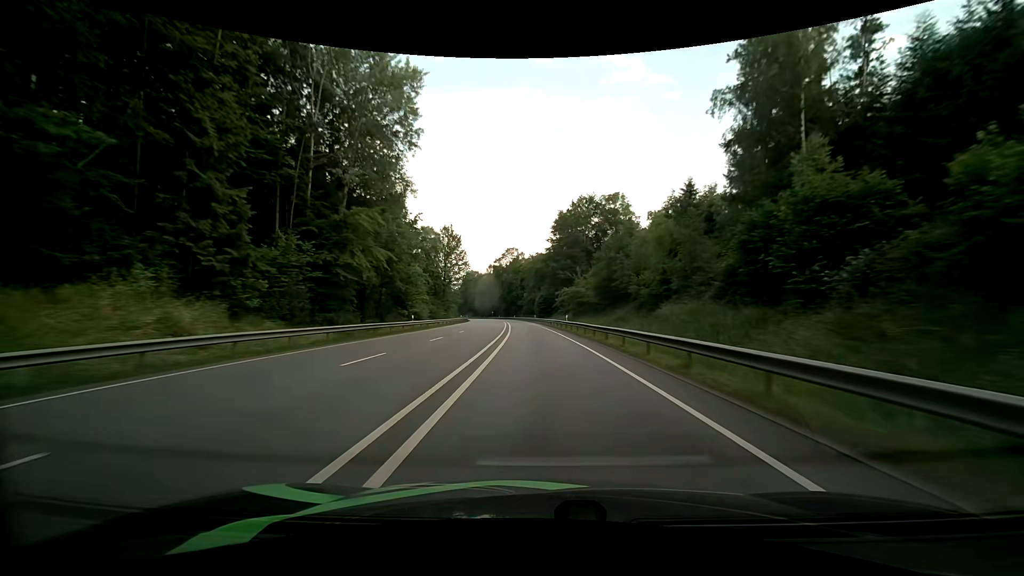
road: primary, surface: asphalt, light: Day
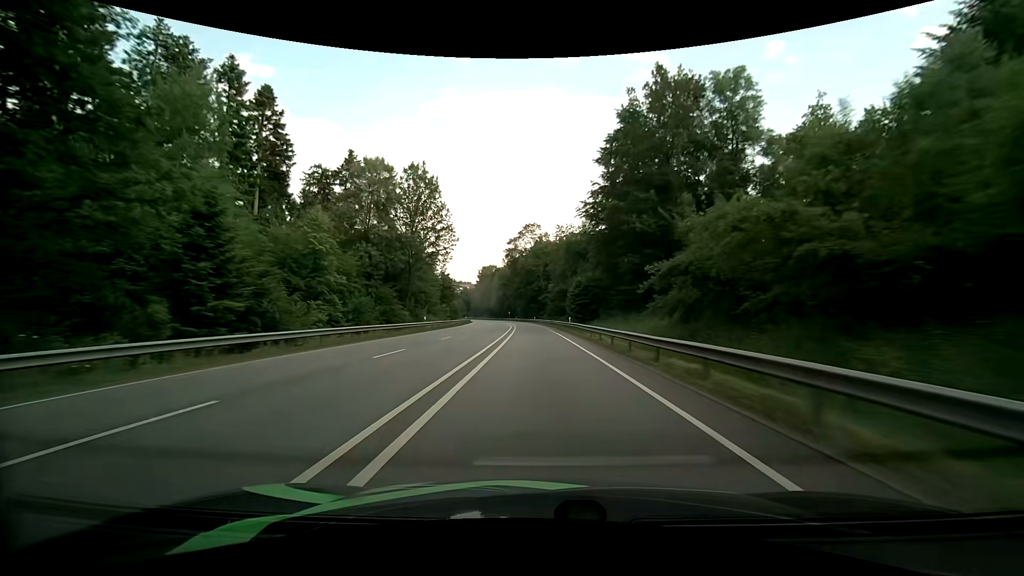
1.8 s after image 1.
(-1.0, +45.5) m; -3°
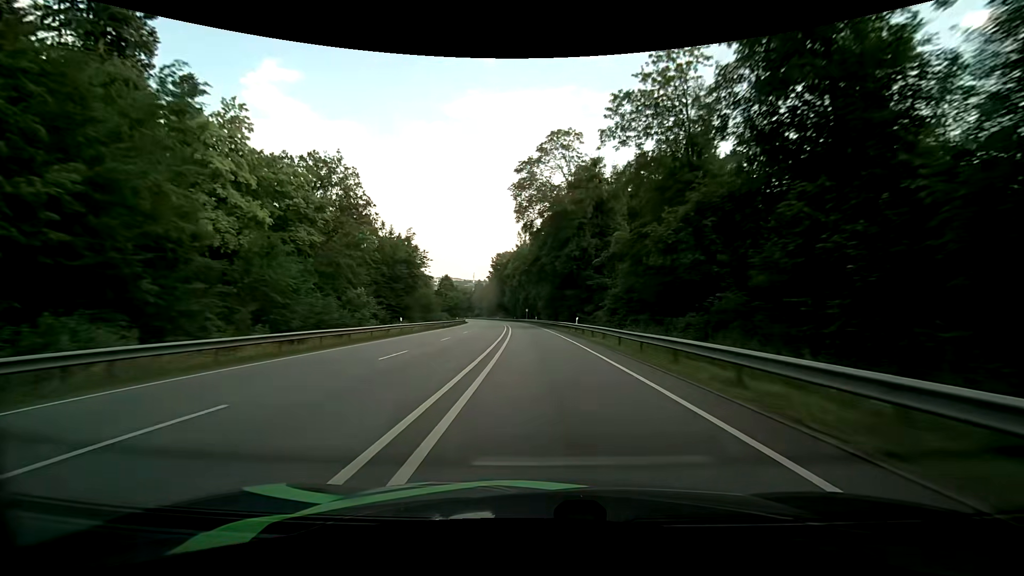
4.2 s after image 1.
(-1.6, +61.0) m; -3°
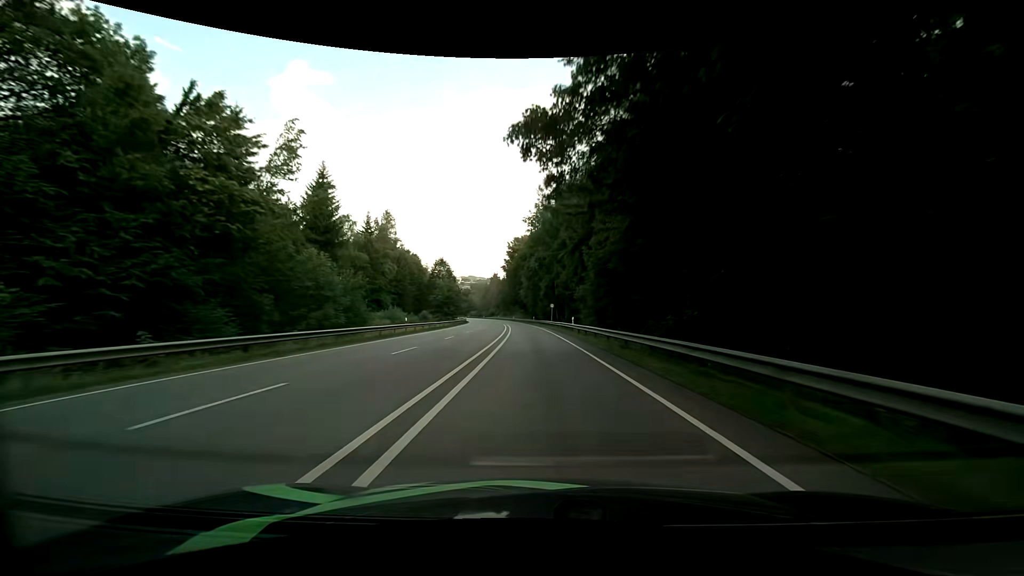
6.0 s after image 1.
(-1.2, +46.3) m; -3°
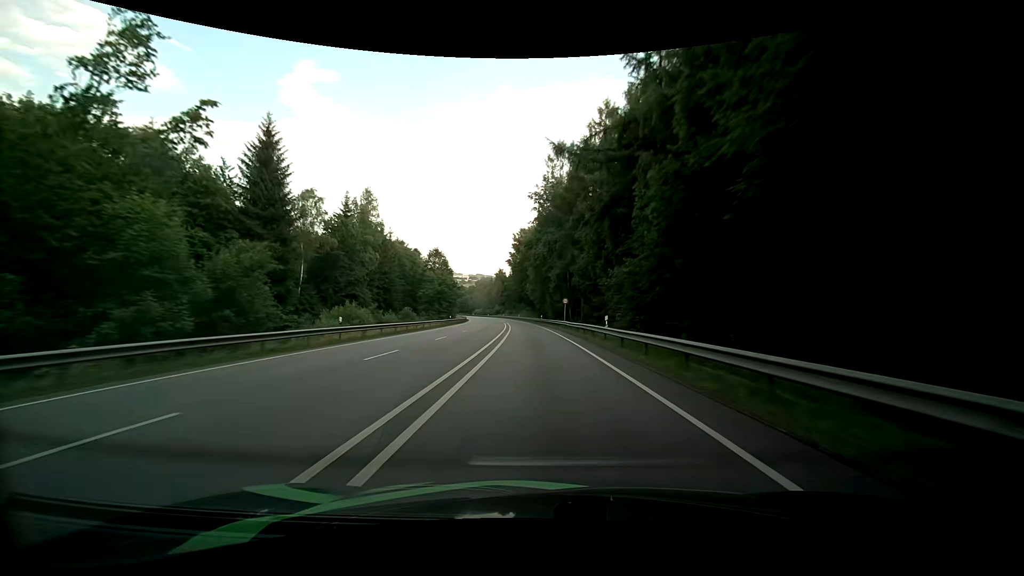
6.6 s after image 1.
(-0.2, +15.4) m; -1°
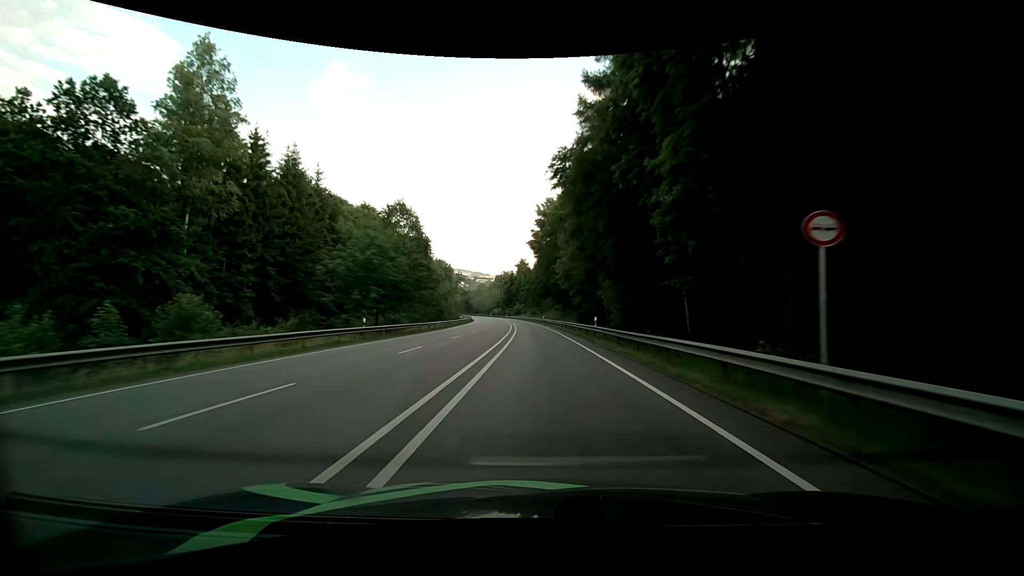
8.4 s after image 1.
(-1.2, +45.5) m; -3°
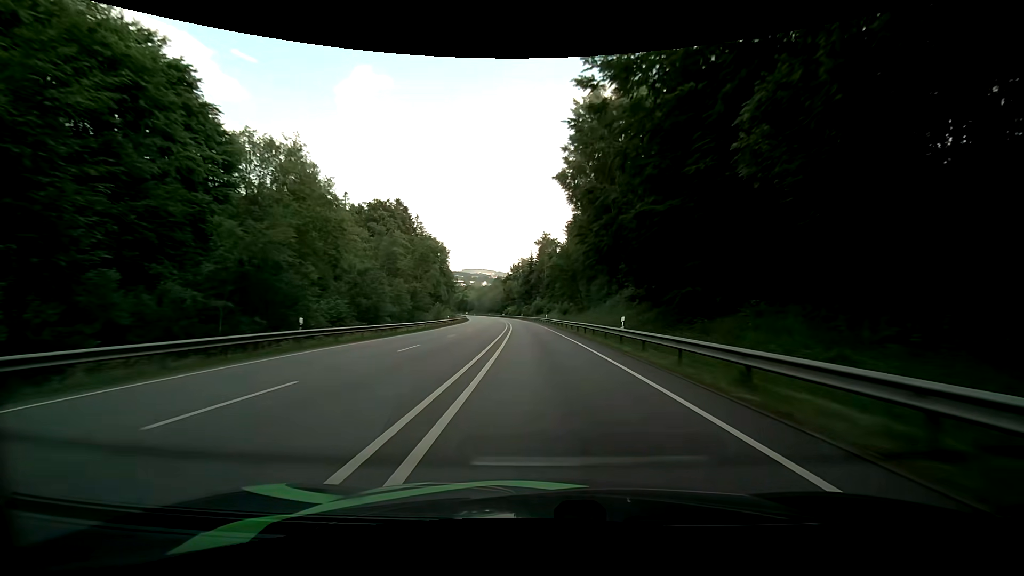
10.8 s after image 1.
(-1.6, +60.9) m; -3°
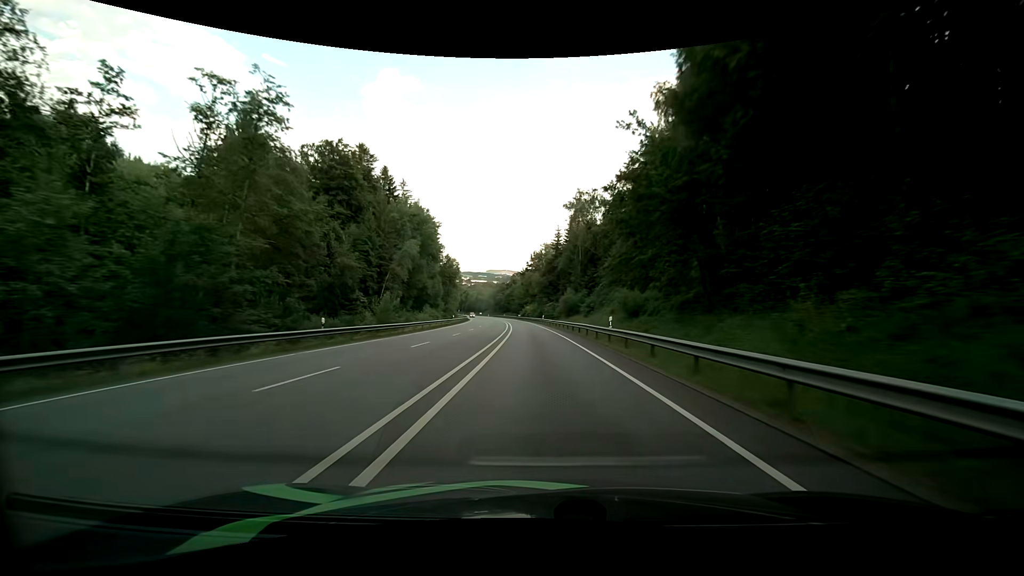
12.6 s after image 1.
(-1.0, +45.9) m; -3°
(0, +10) (0, +20) (0, +30) (-1, +40) (-1, +50) (-2, +60) (-2, +70) (-3, +80) (-4, +90) (-5, +100) m
